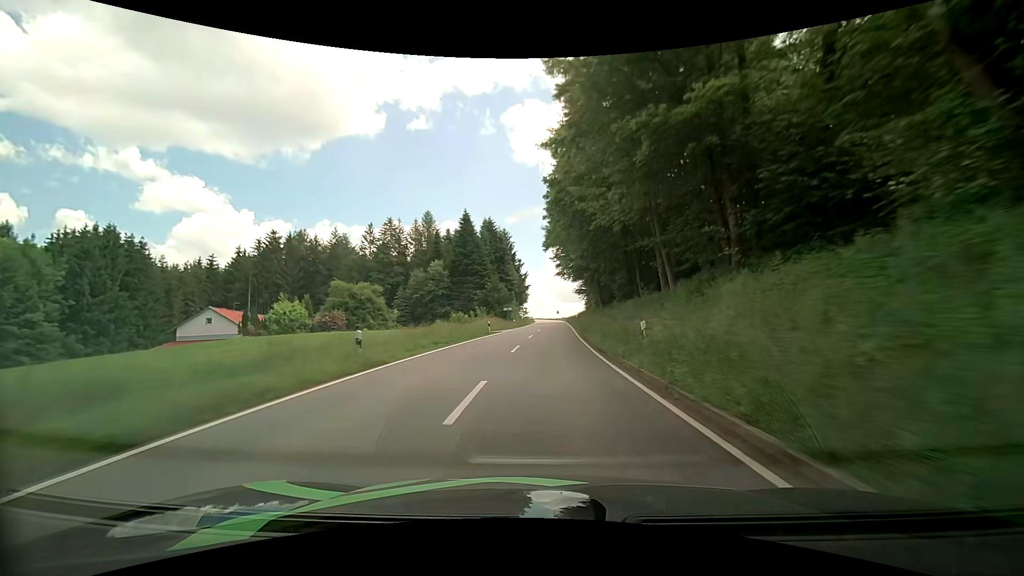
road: tertiary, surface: asphalt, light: Day
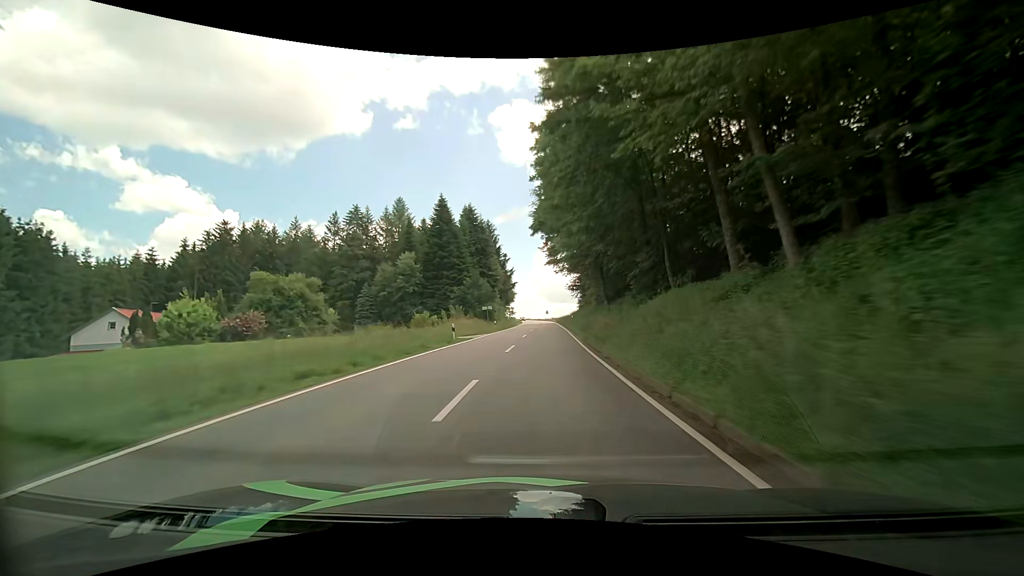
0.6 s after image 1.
(+0.2, +12.2) m; +1°
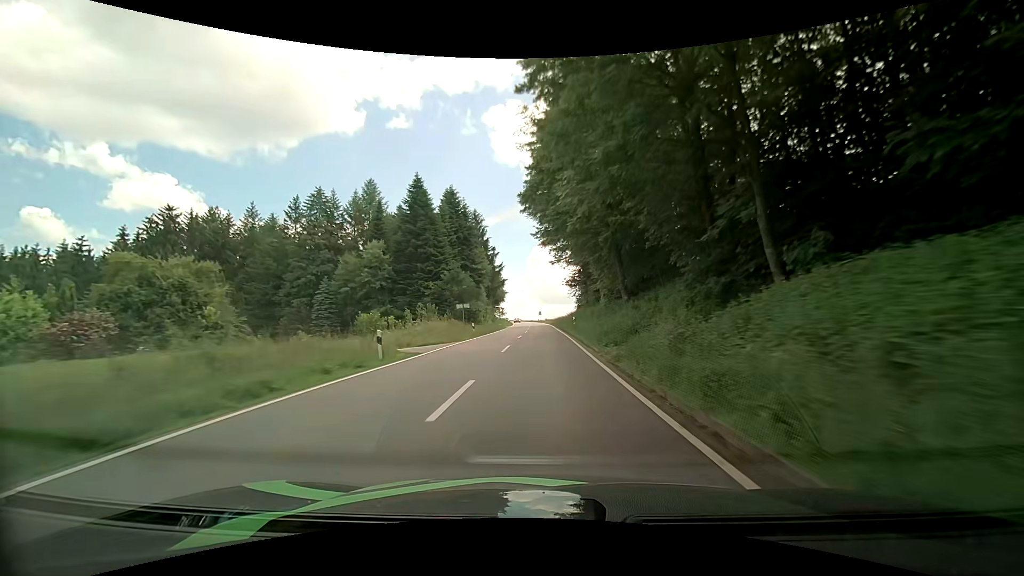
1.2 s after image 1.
(+0.1, +12.2) m; +1°
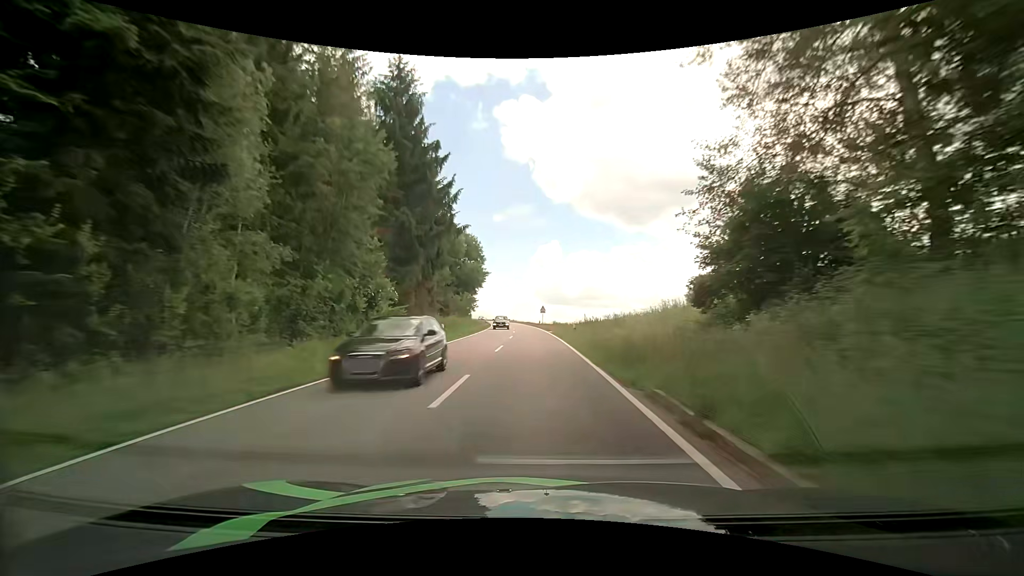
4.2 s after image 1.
(+0.6, +61.2) m; 0°
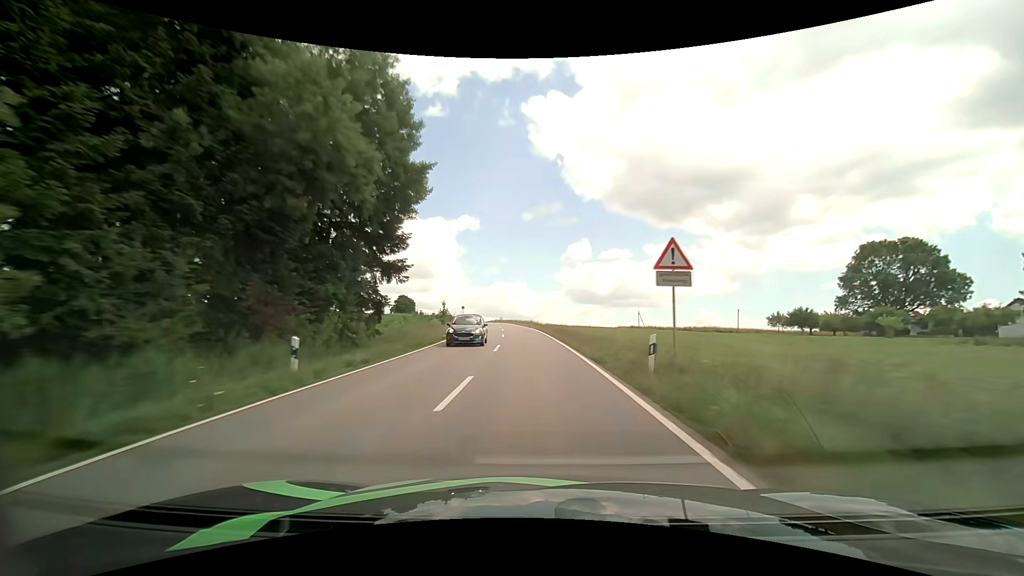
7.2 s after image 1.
(-1.2, +62.3) m; -3°
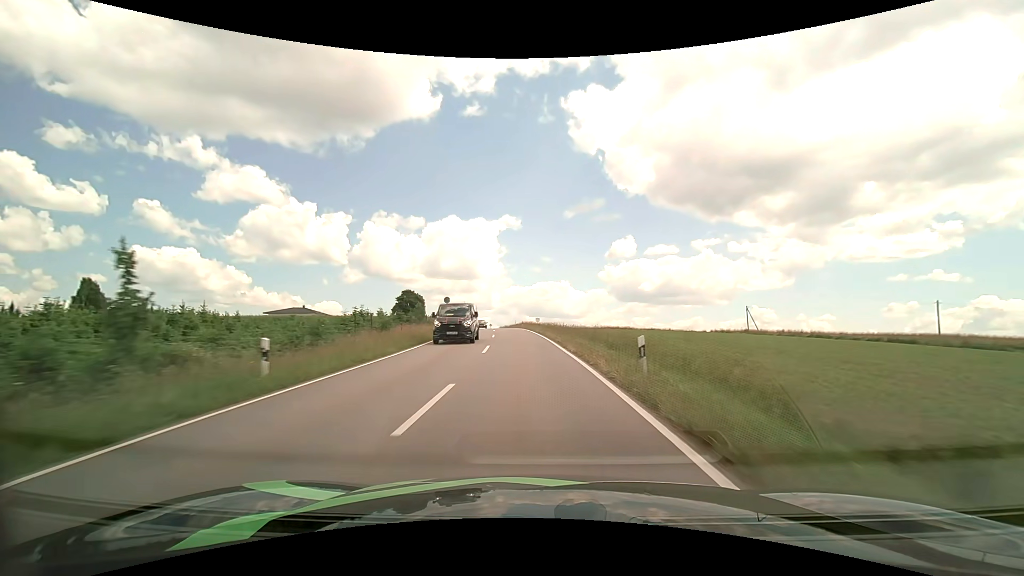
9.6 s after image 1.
(-1.9, +51.1) m; -5°
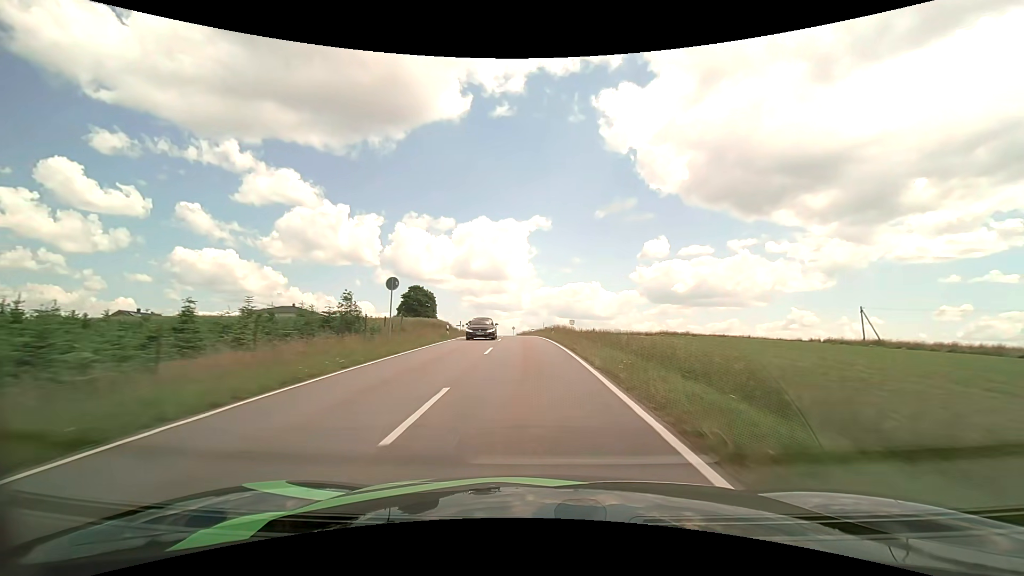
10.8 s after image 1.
(-0.8, +25.0) m; -4°
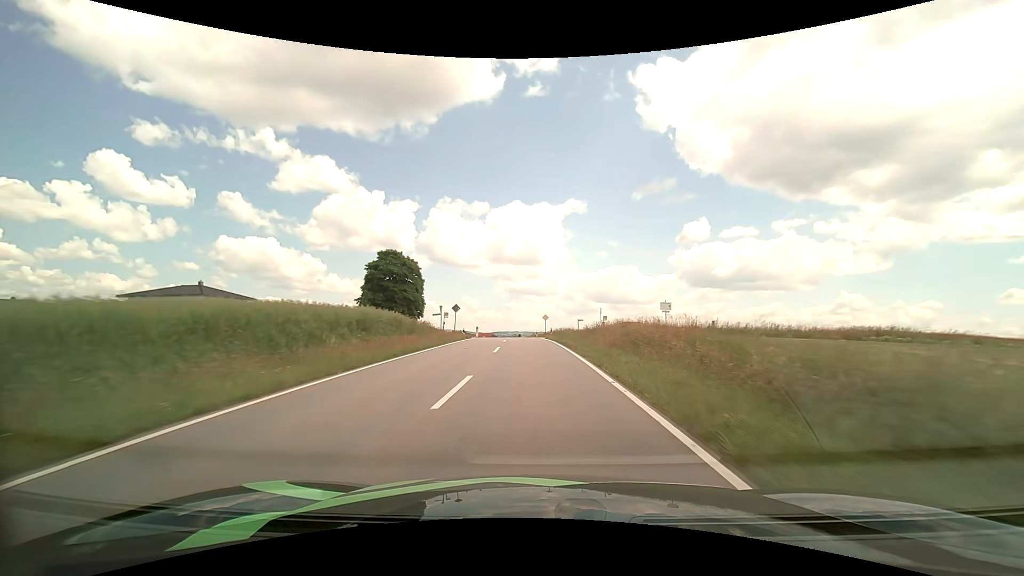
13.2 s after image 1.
(-1.8, +47.3) m; -4°
(0, +10) (0, +20) (-1, +30) (-1, +40) (-1, +50) (-2, +60) (-3, +70) (-4, +80) (-5, +90) (-6, +100) m
